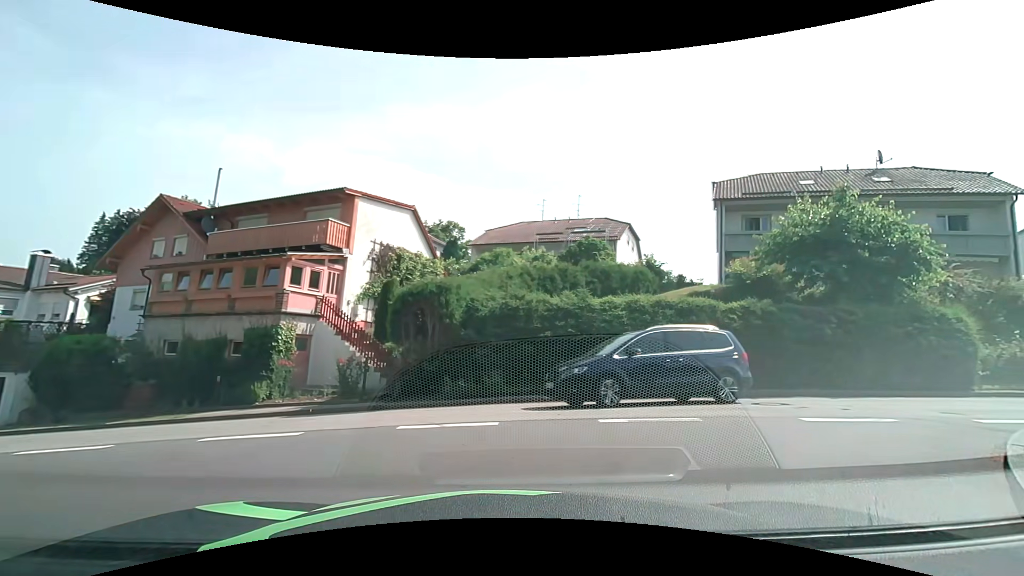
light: Day
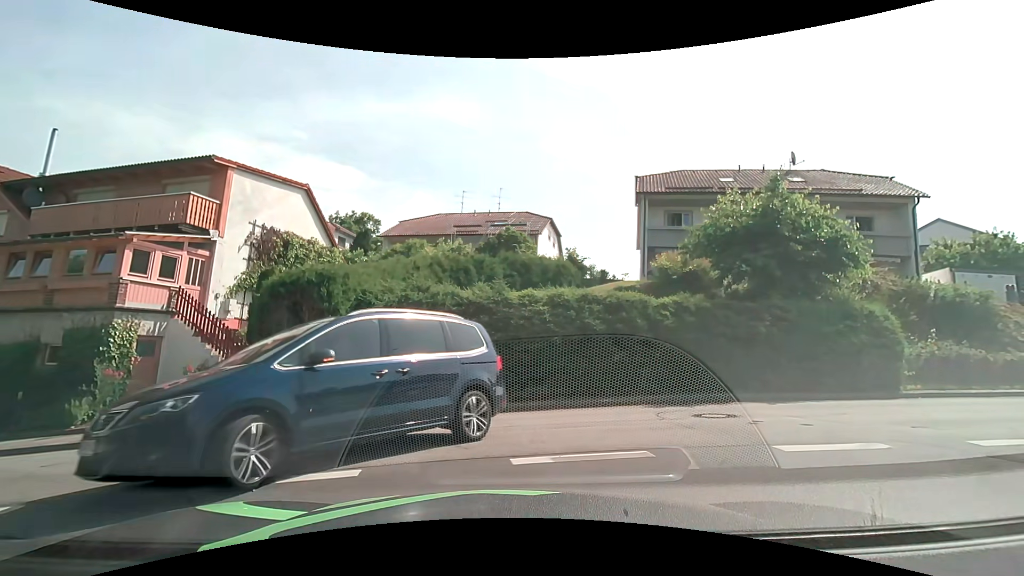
(+0.2, +2.2) m; +8°
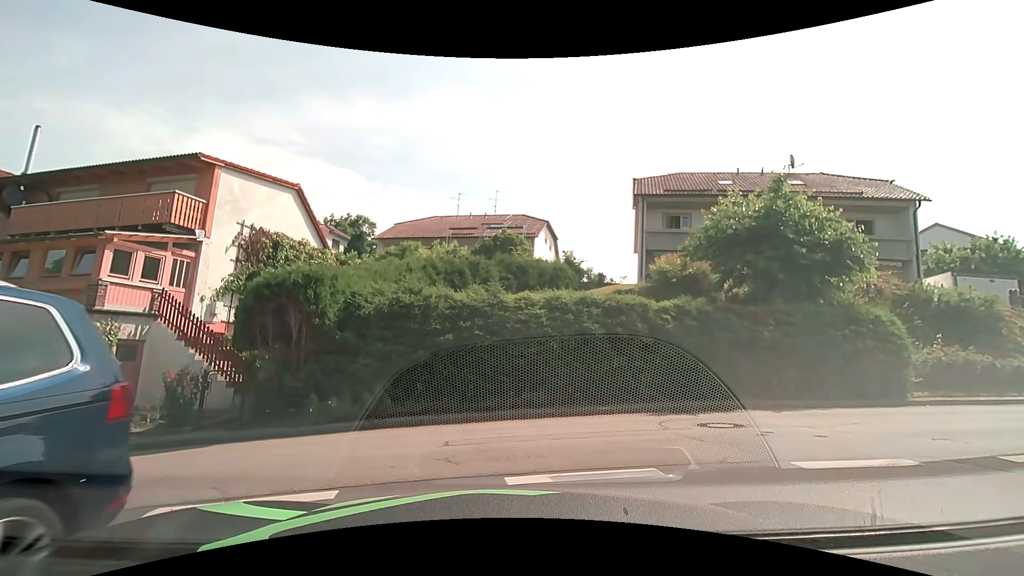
(0.0, +0.5) m; 0°
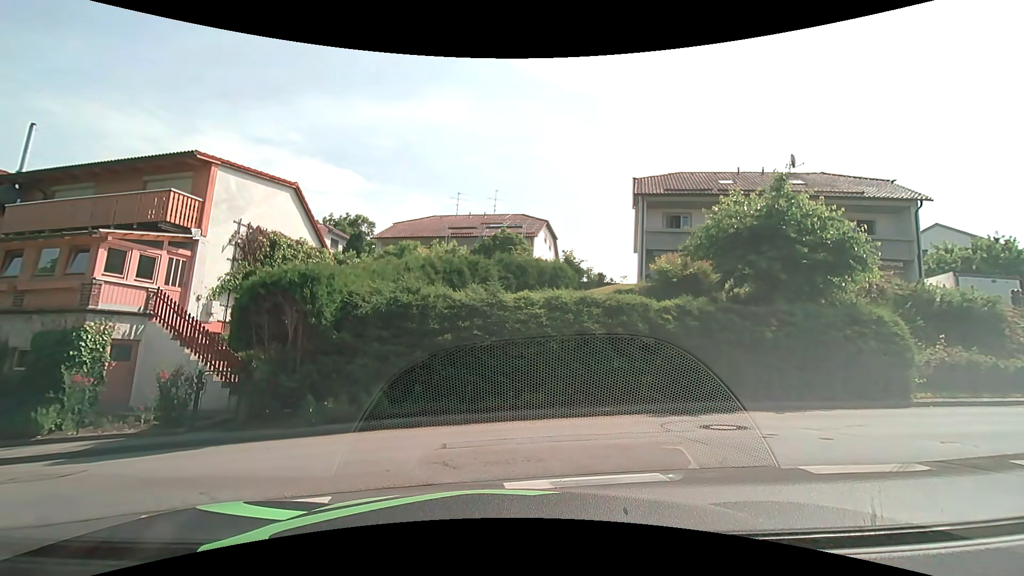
(0.0, +0.2) m; 0°
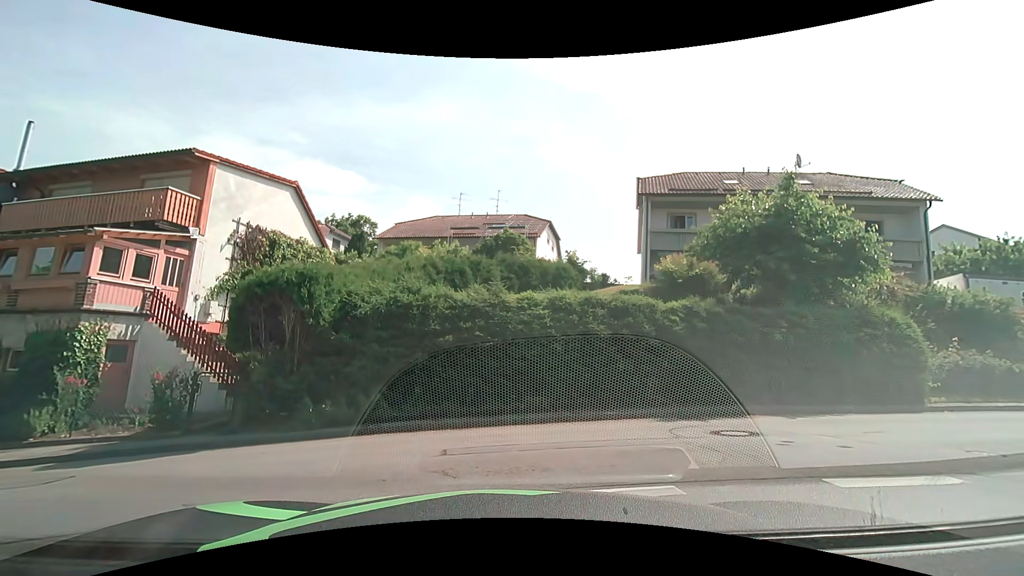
(0.0, +0.3) m; 0°
